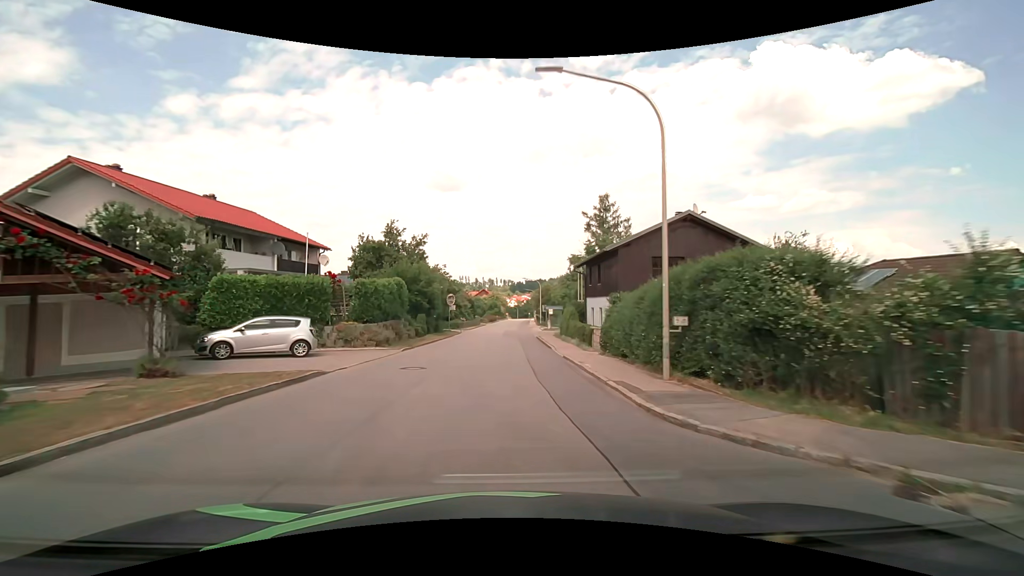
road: tertiary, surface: asphalt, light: Day
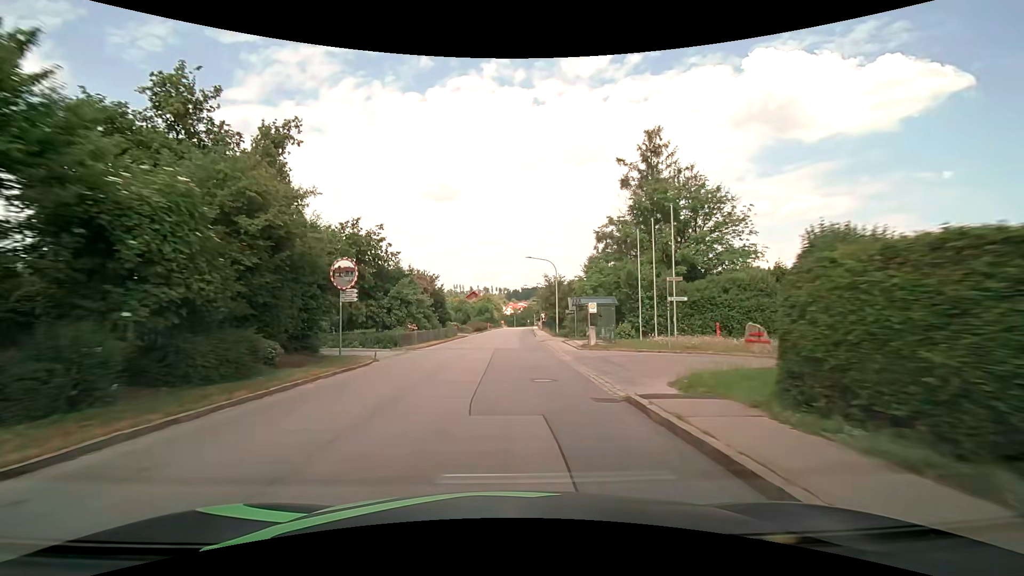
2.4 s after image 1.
(+0.2, +31.7) m; 0°
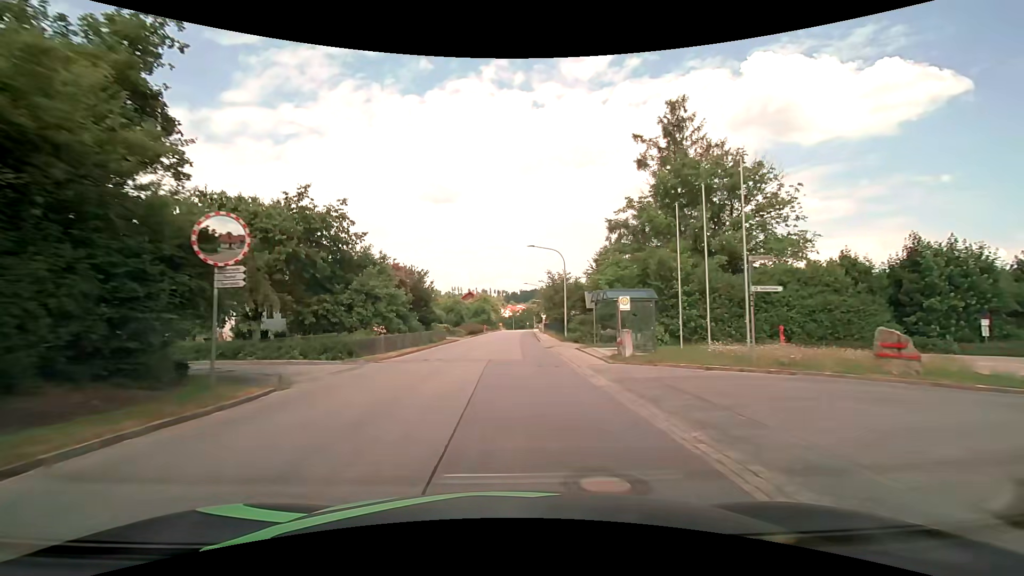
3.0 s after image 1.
(0.0, +7.9) m; +1°
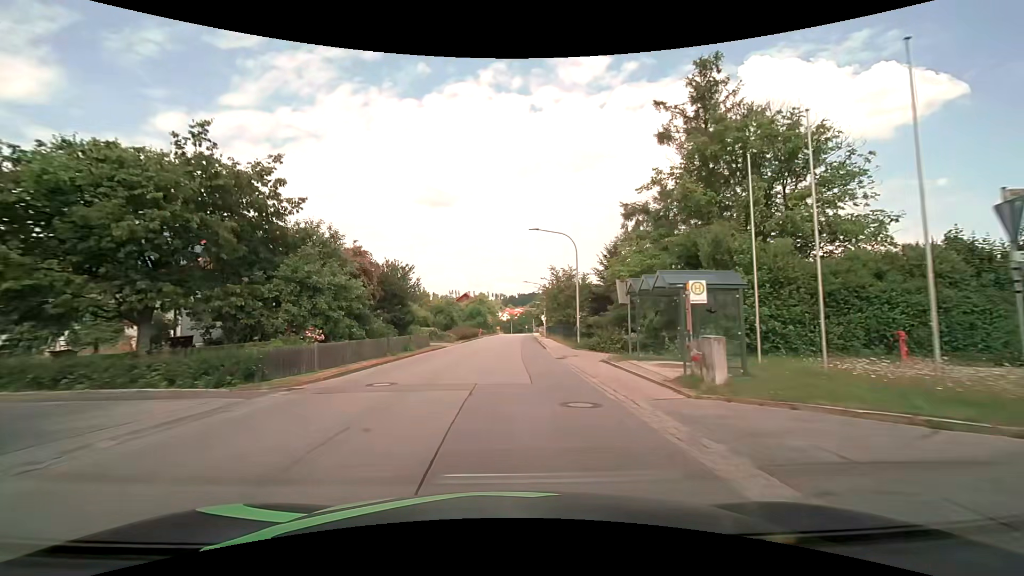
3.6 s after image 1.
(0.0, +7.9) m; 0°
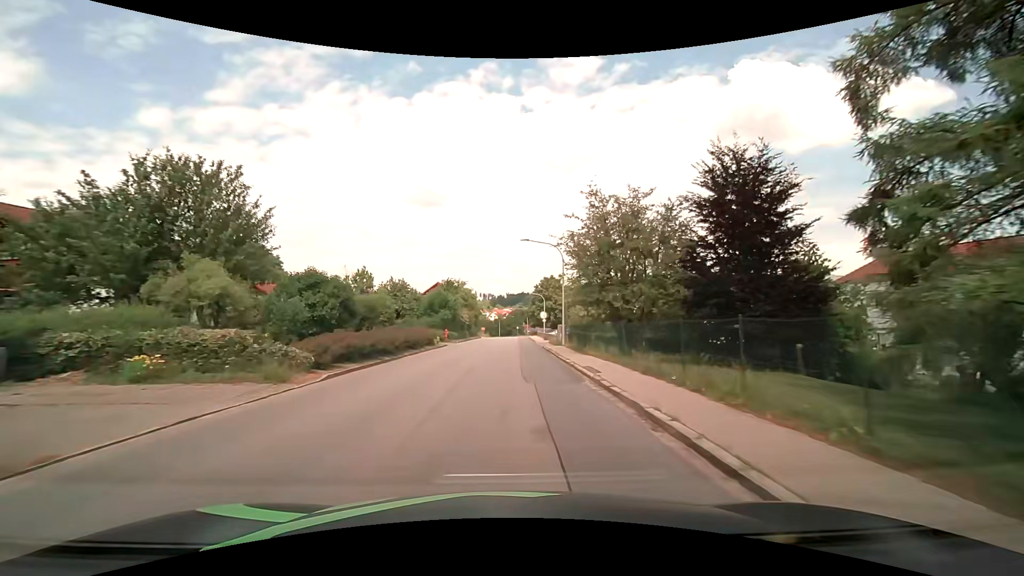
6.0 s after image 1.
(+0.3, +31.6) m; +1°
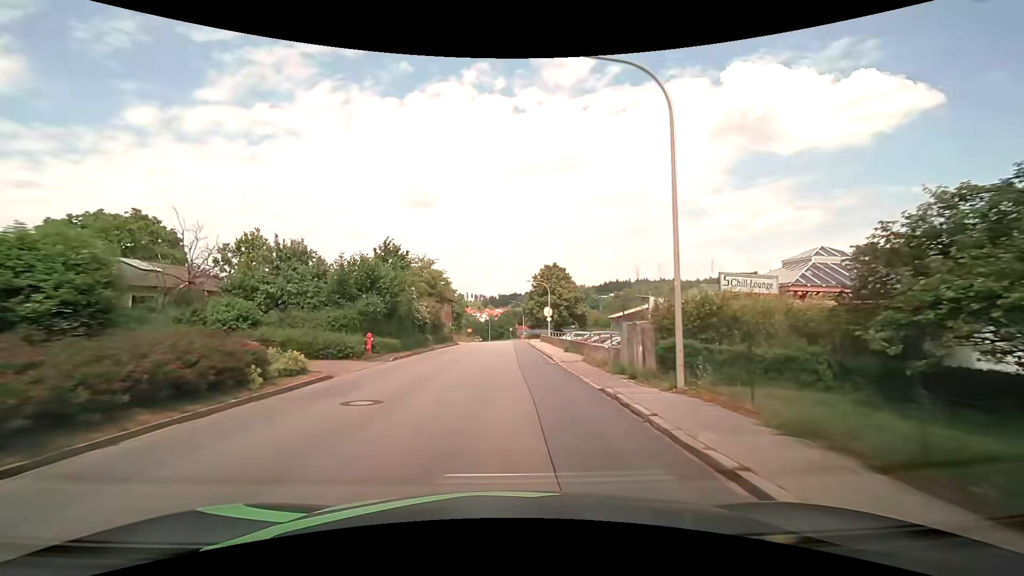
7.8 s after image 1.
(+0.2, +23.7) m; +1°
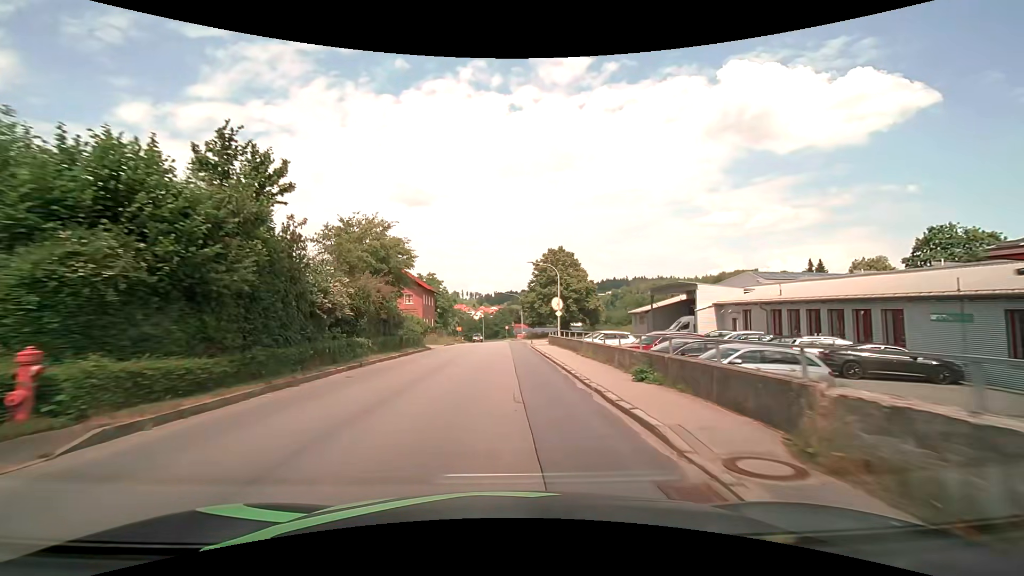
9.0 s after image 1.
(+0.1, +15.9) m; +1°
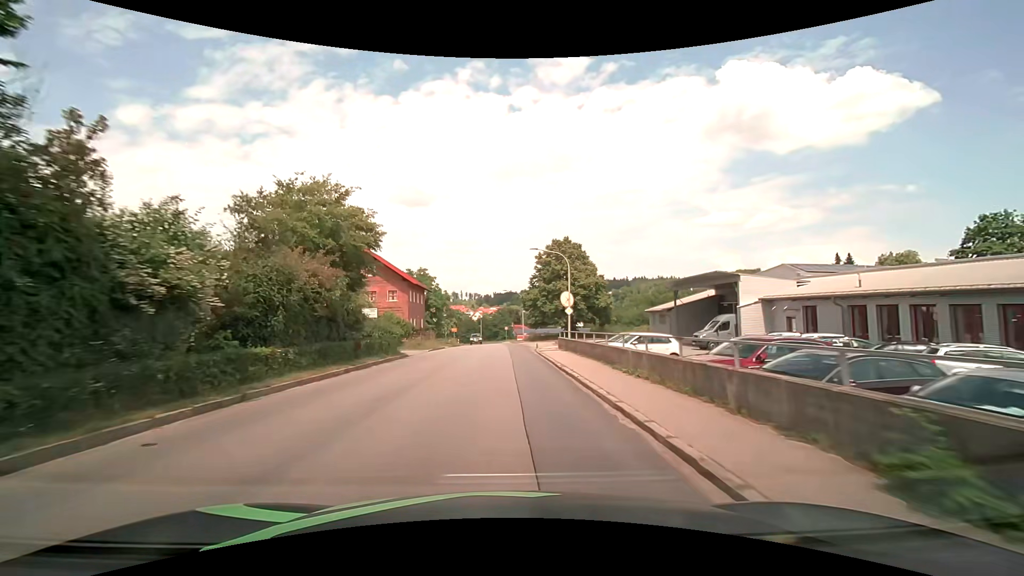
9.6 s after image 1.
(0.0, +7.9) m; 0°
(0, +10) (0, +20) (0, +30) (0, +40) (0, +50) (-1, +60) (-1, +70) (-2, +80) (-3, +90) (-4, +100) m
